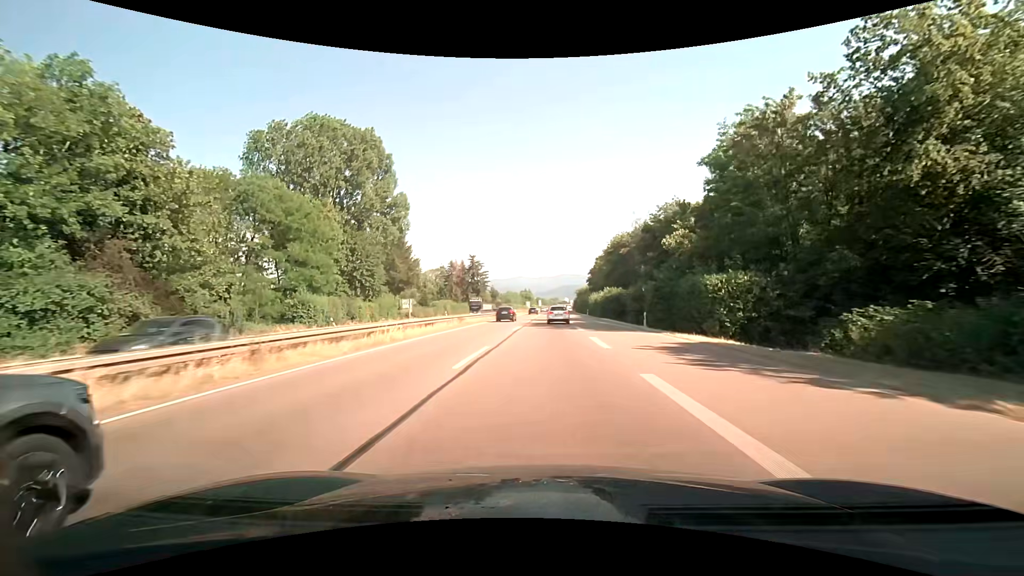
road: trunk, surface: asphalt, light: Day
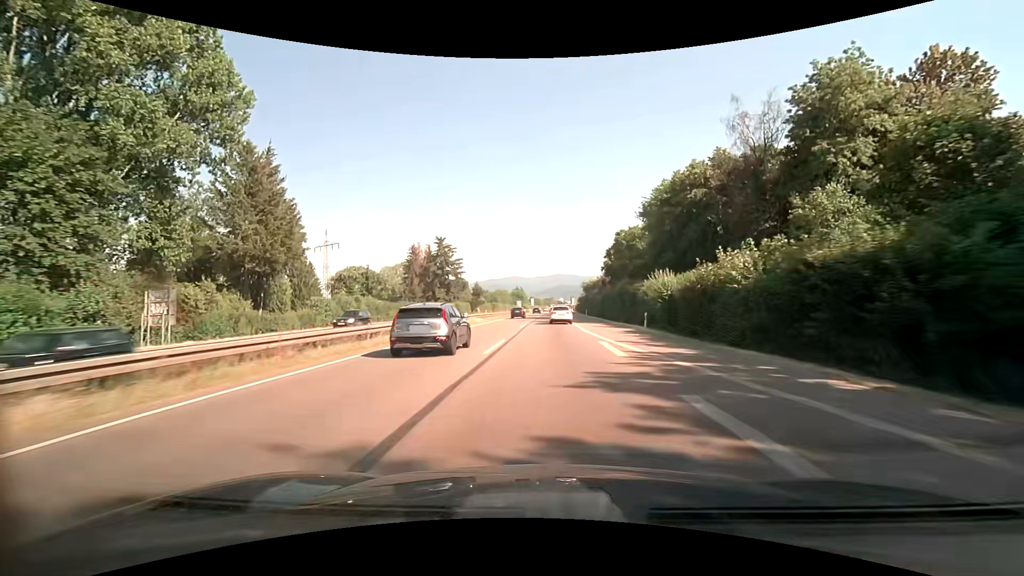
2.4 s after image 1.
(+0.2, +50.4) m; 0°
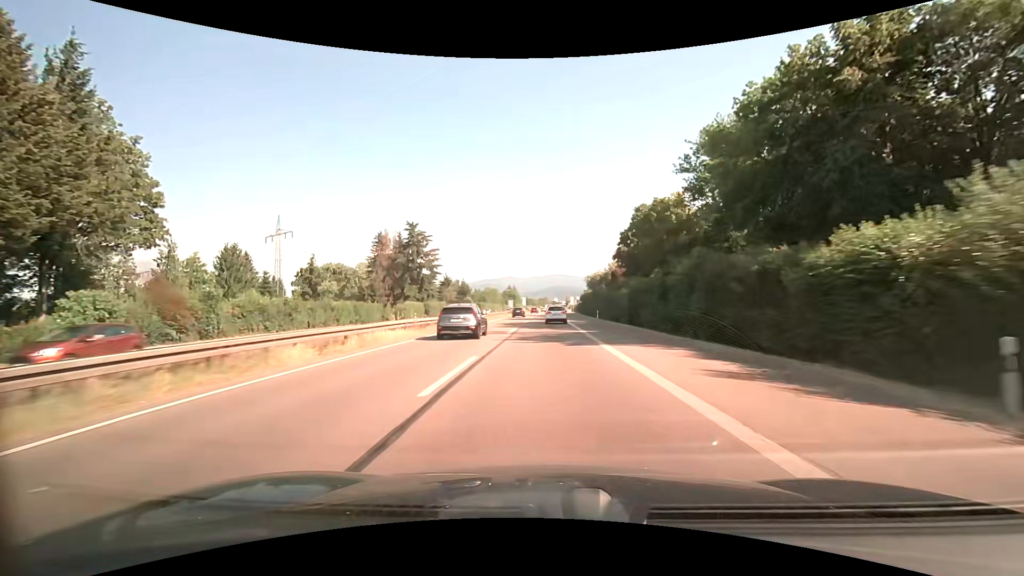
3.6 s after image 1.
(+0.2, +25.2) m; +1°
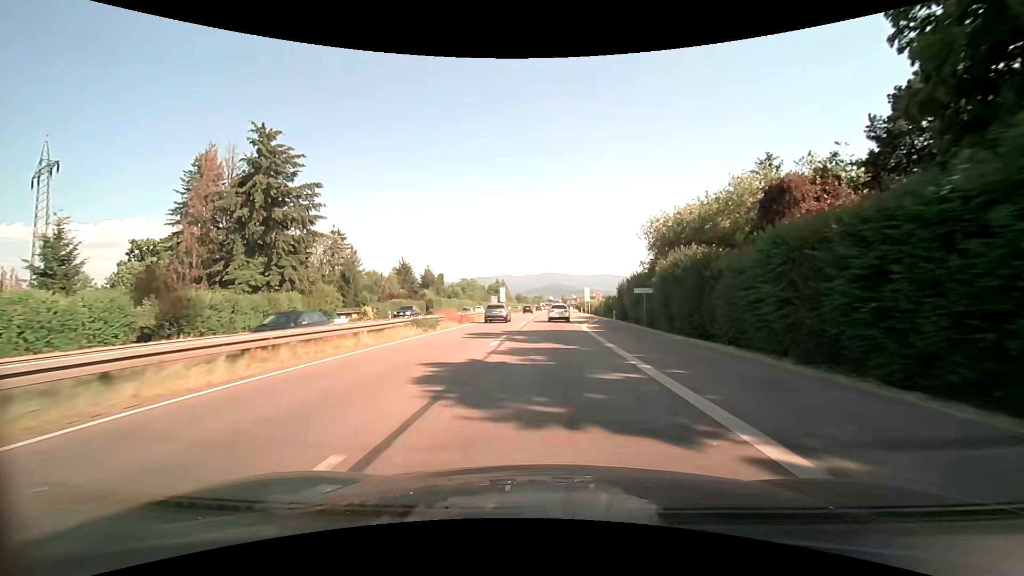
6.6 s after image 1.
(0.0, +63.0) m; 0°
(0, +10) (0, +20) (0, +30) (0, +40) (+1, +50) (+1, +60) (+1, +70) (+1, +80) (+1, +90) (+2, +100) m
